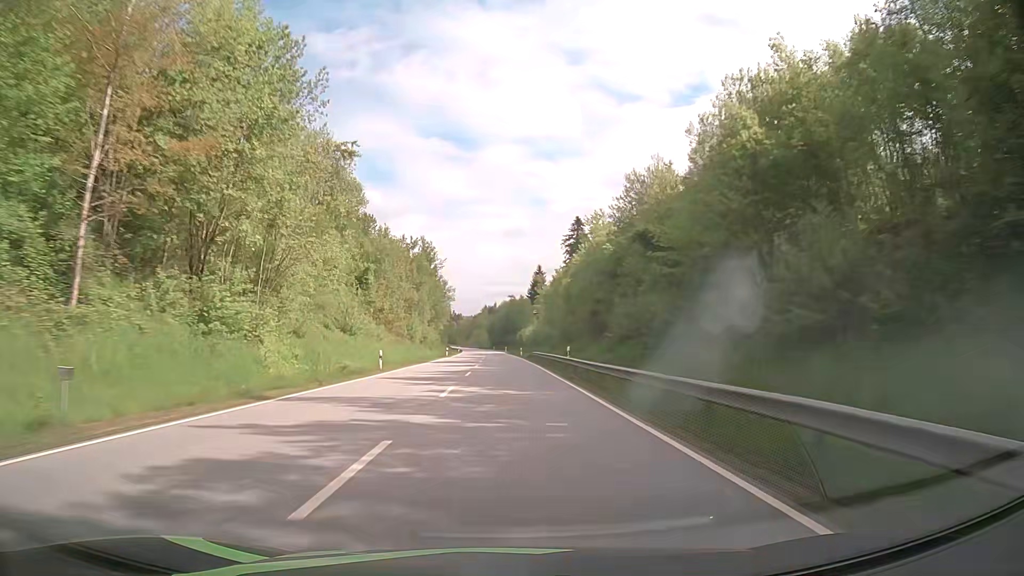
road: primary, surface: asphalt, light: Day
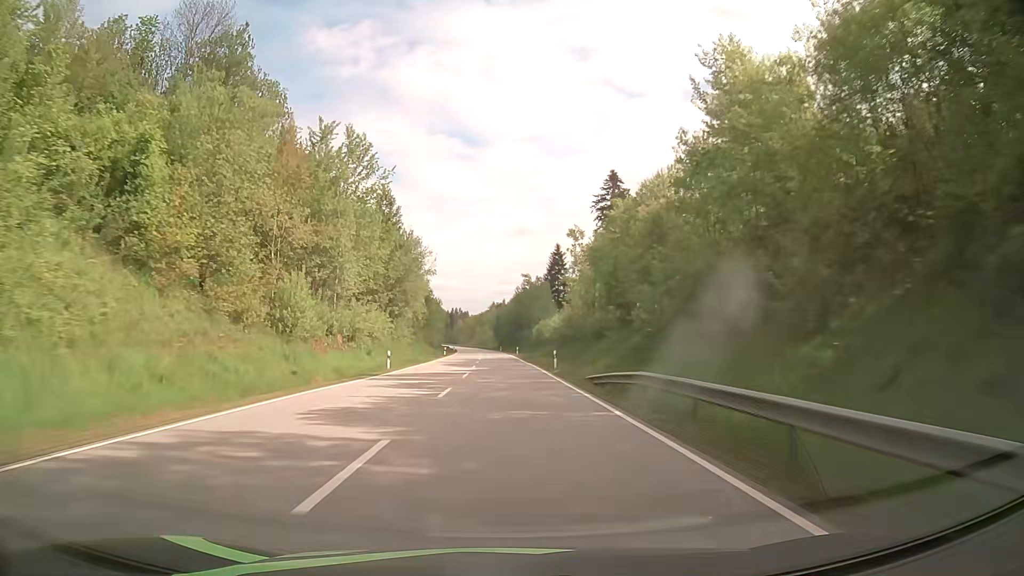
(0.0, +47.5) m; 0°
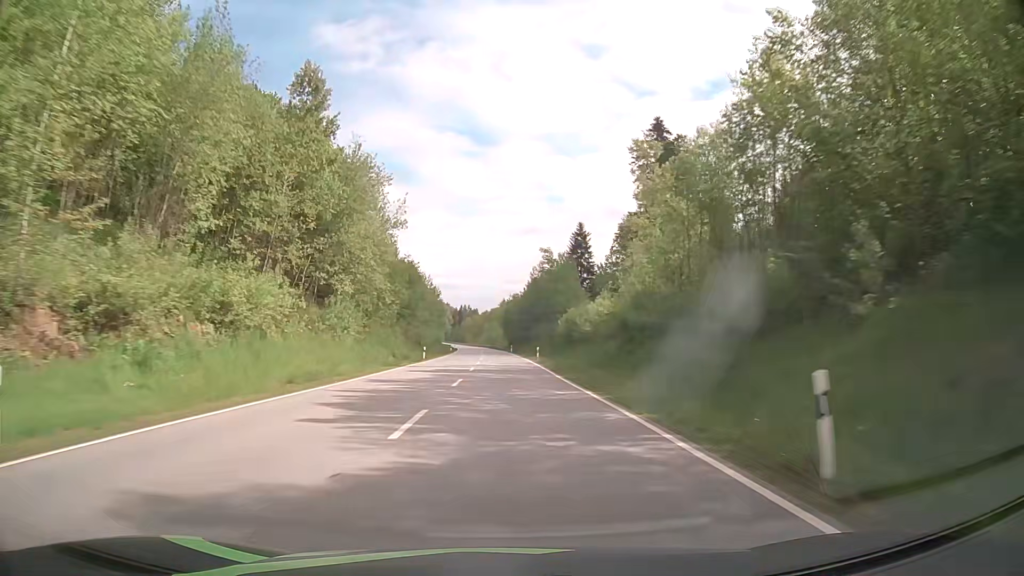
(-0.3, +31.7) m; -1°
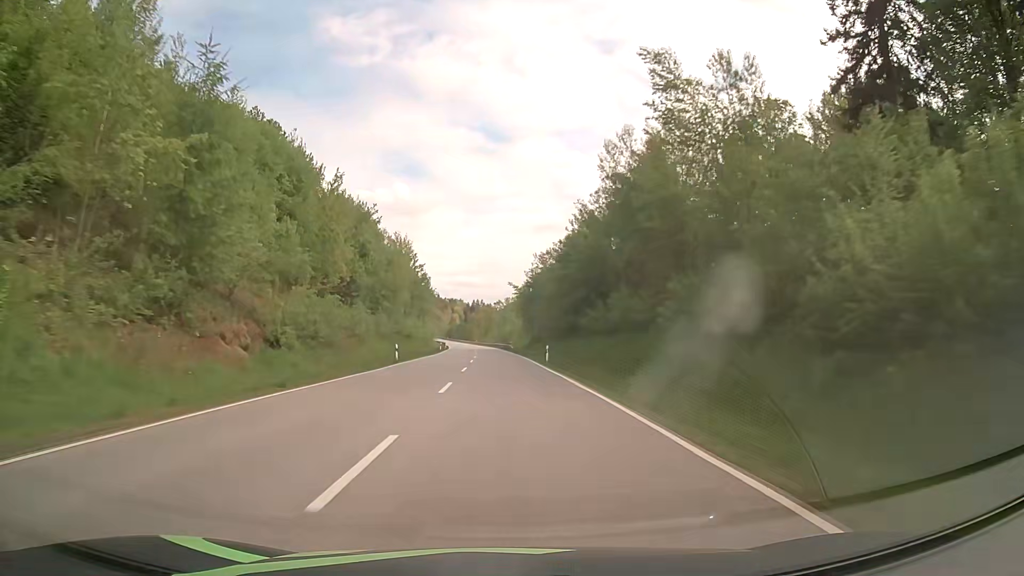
(-0.8, +63.5) m; -1°
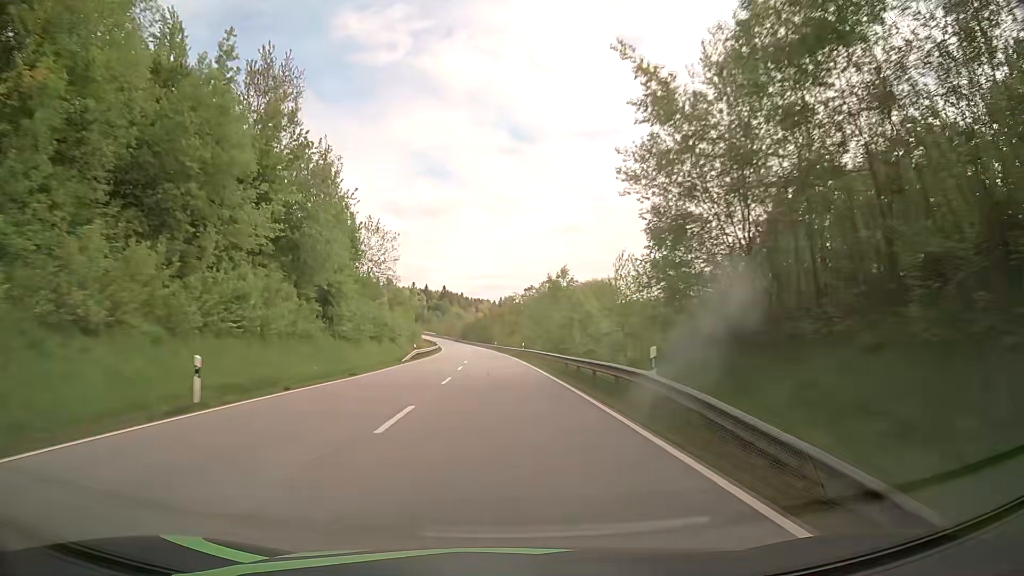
(-1.5, +78.8) m; -2°
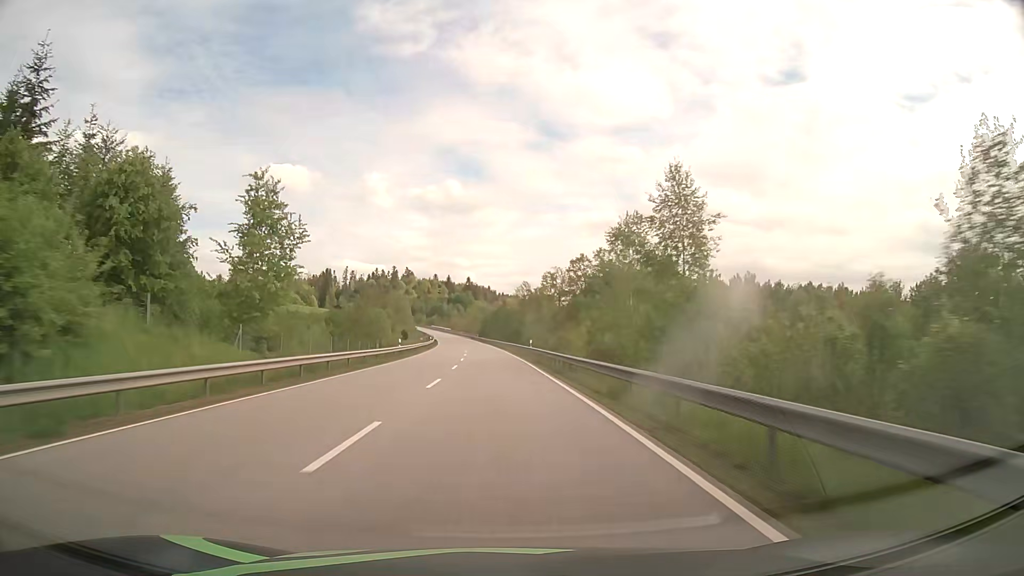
(-1.3, +62.6) m; -2°
